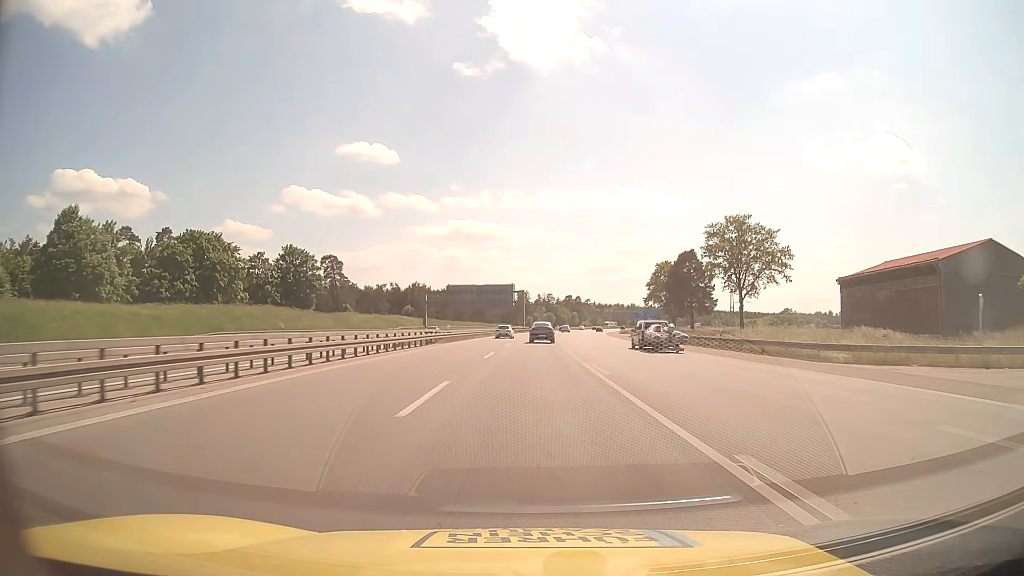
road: motorway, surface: asphalt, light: Day
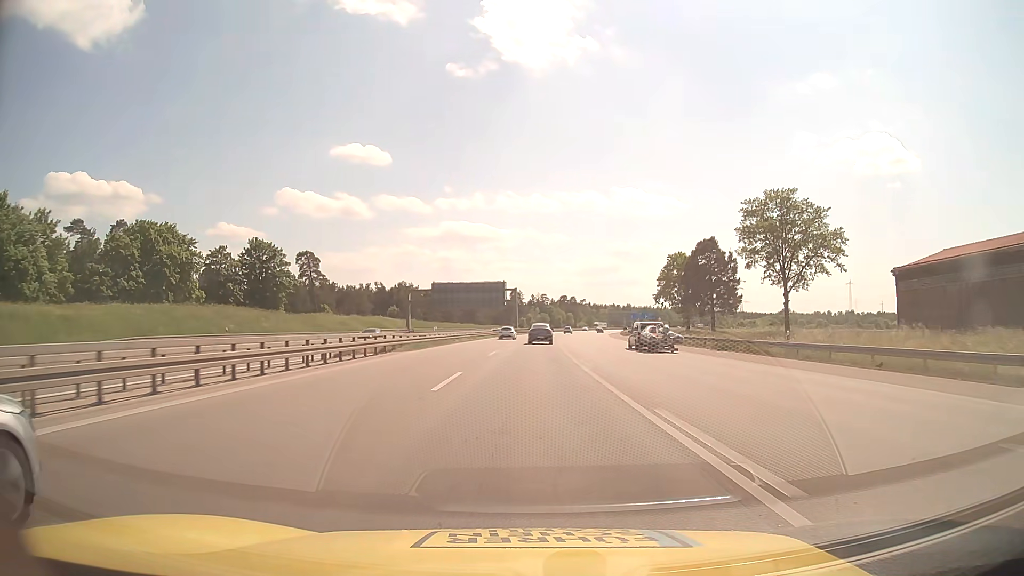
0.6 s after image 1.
(+0.1, +14.0) m; +1°
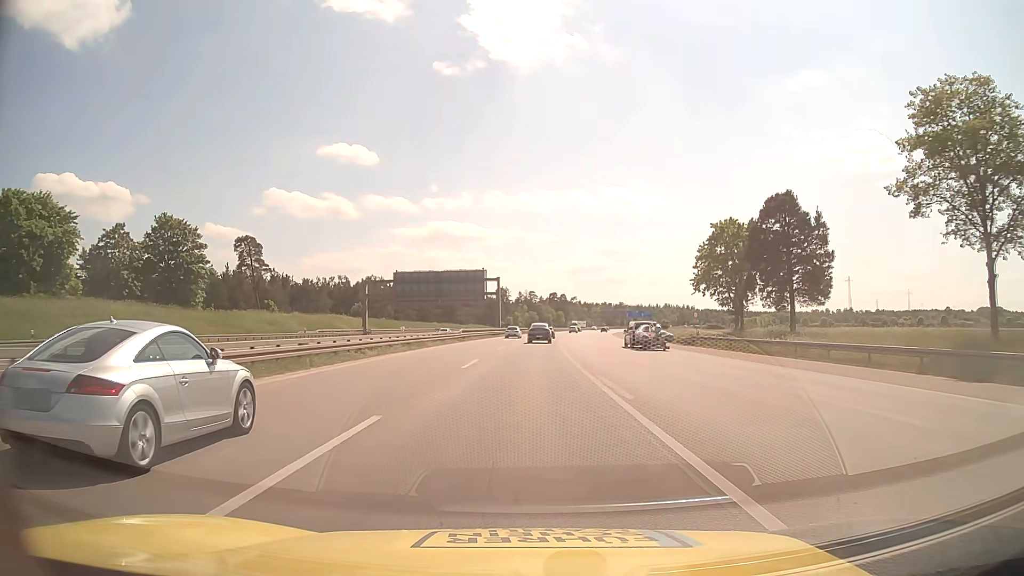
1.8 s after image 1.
(+0.2, +28.4) m; +1°
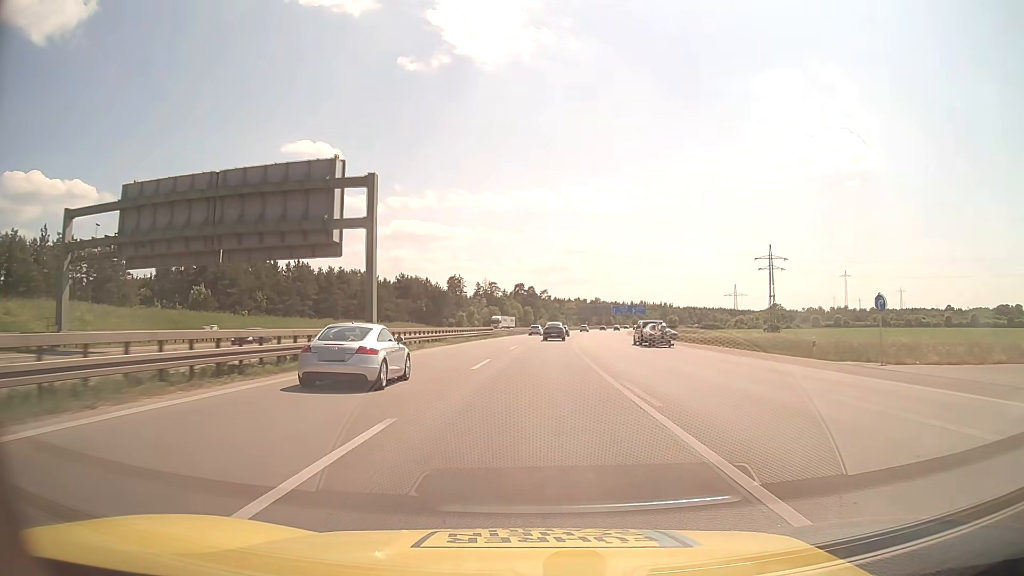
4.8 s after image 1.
(+1.8, +73.9) m; +3°
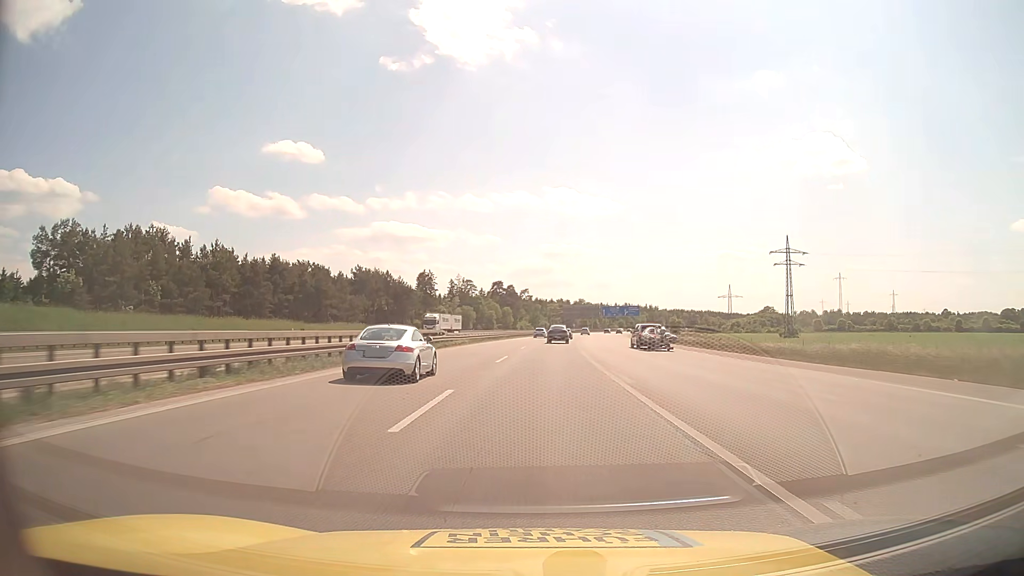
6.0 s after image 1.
(+0.4, +30.7) m; +2°
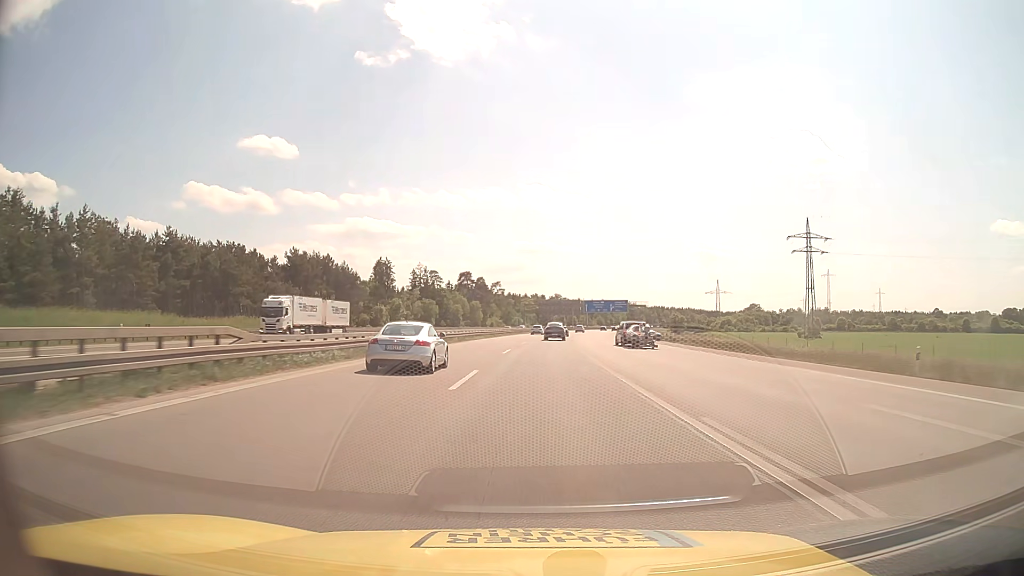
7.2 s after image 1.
(+0.6, +31.2) m; +2°
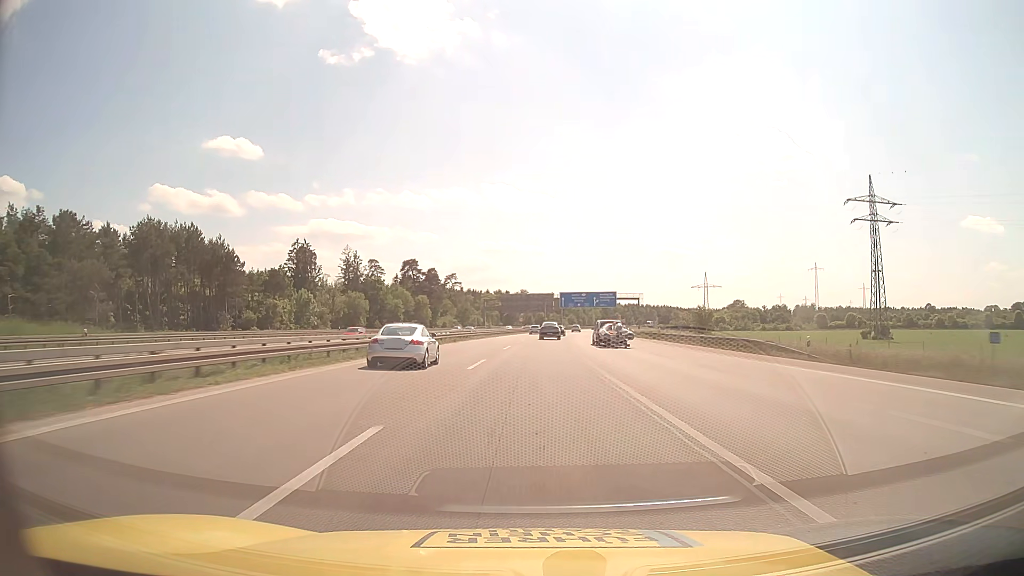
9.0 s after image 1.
(+1.4, +47.4) m; +3°
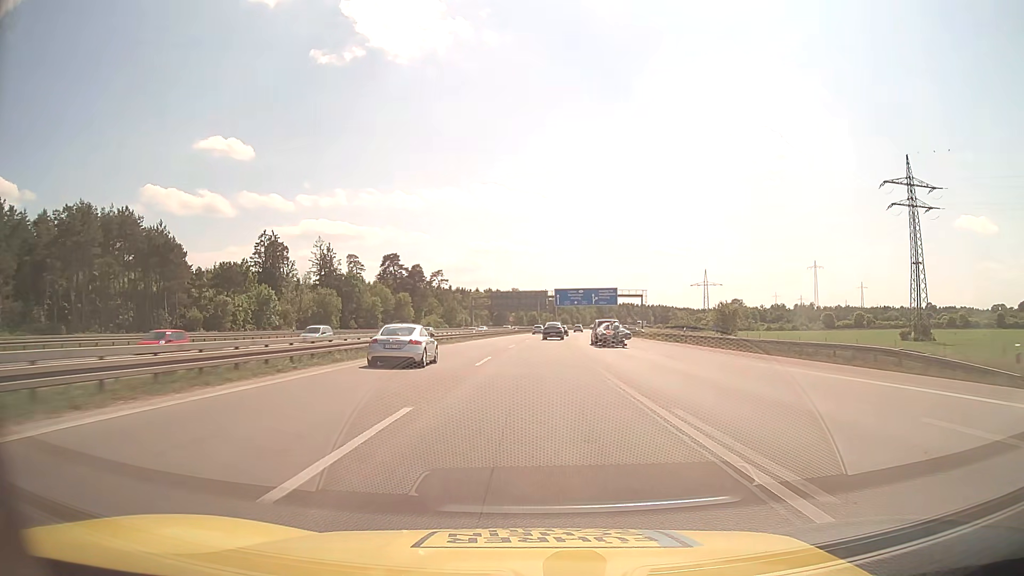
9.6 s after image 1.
(+0.1, +15.9) m; +1°
(0, +10) (0, +20) (0, +30) (+1, +40) (+1, +50) (+2, +60) (+2, +70) (+3, +80) (+4, +90) (+5, +100) m
